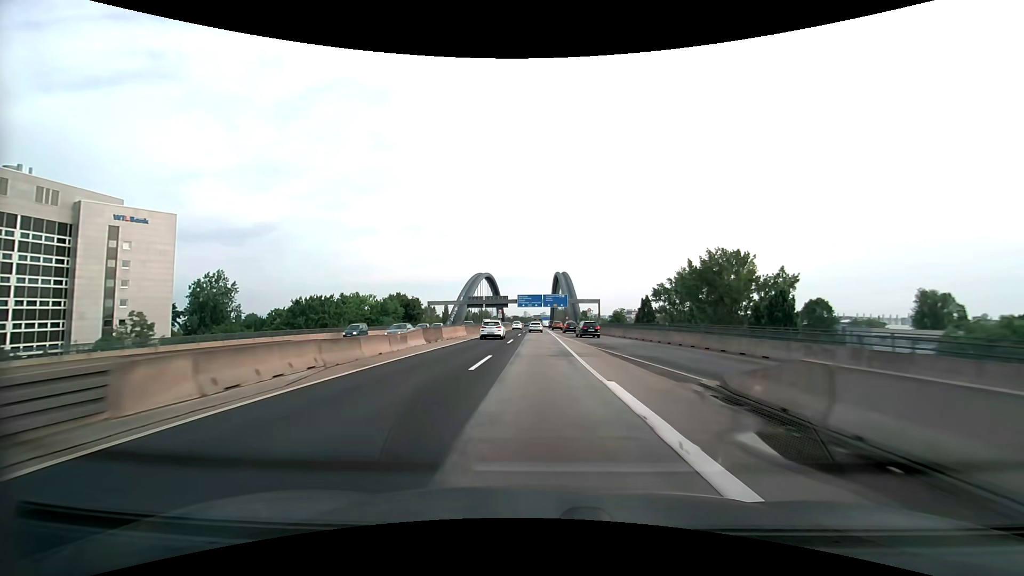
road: motorway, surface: asphalt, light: Day
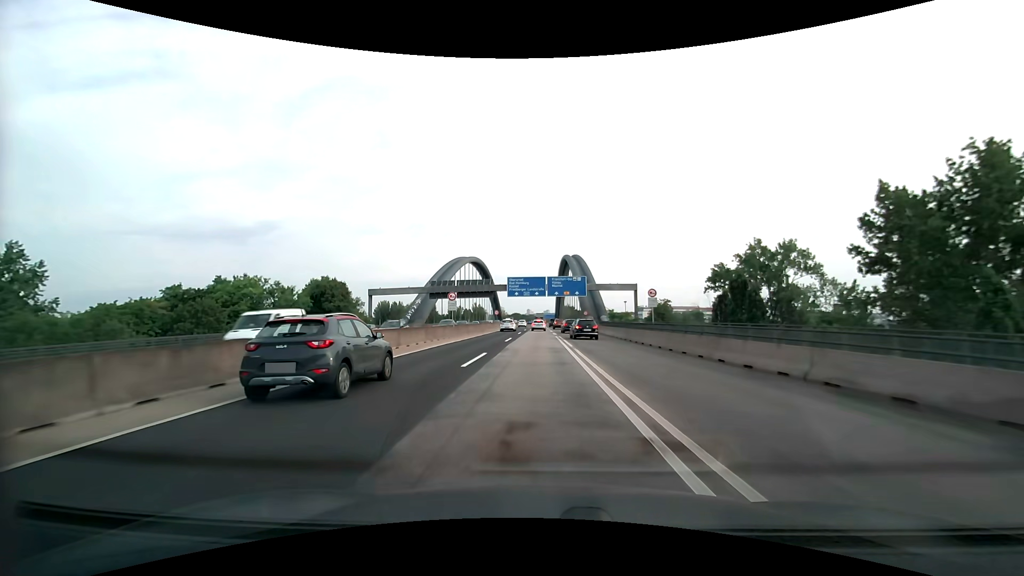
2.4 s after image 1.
(-0.3, +53.2) m; 0°
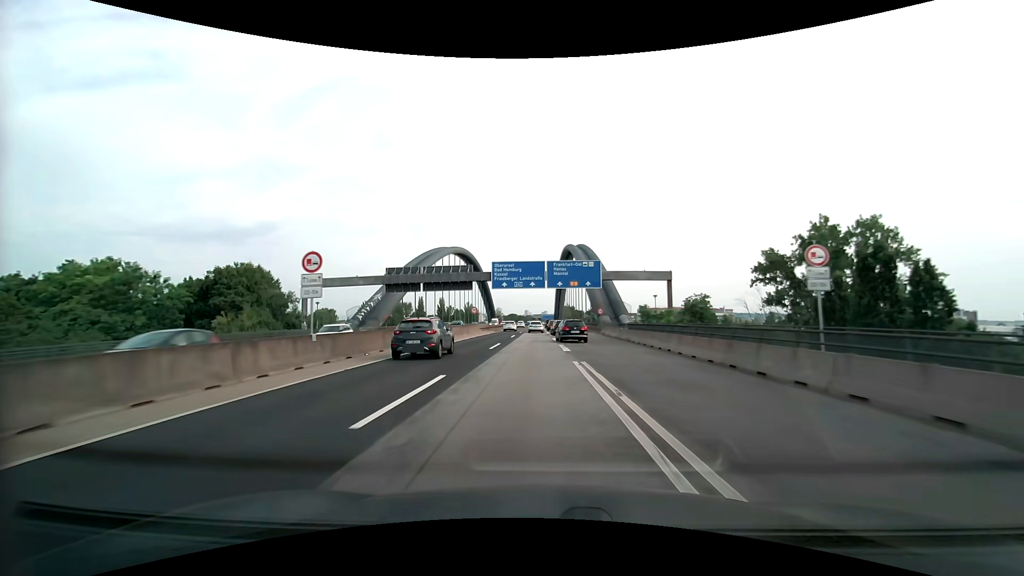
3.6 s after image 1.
(0.0, +26.0) m; 0°
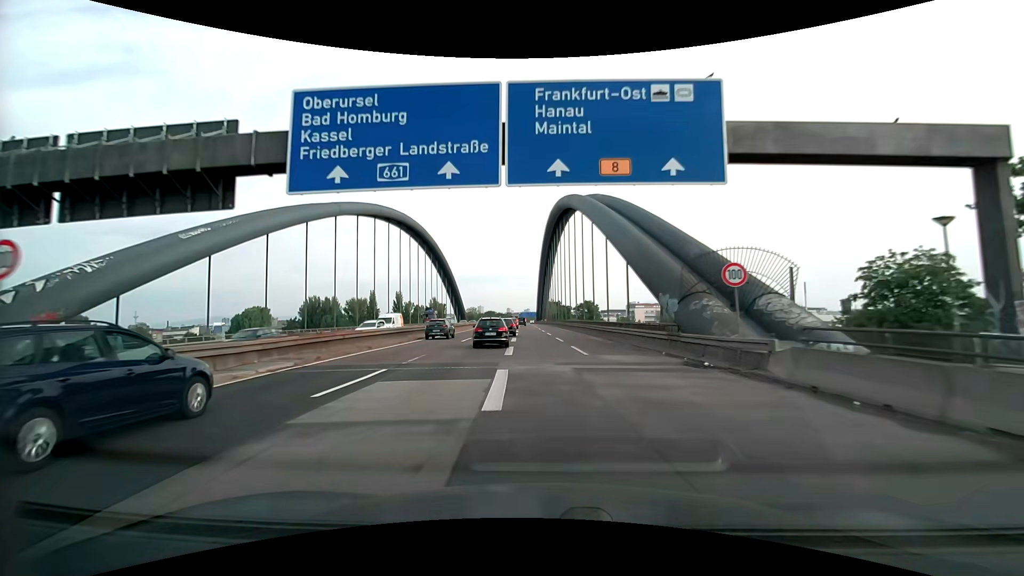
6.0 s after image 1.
(+1.1, +51.0) m; +2°
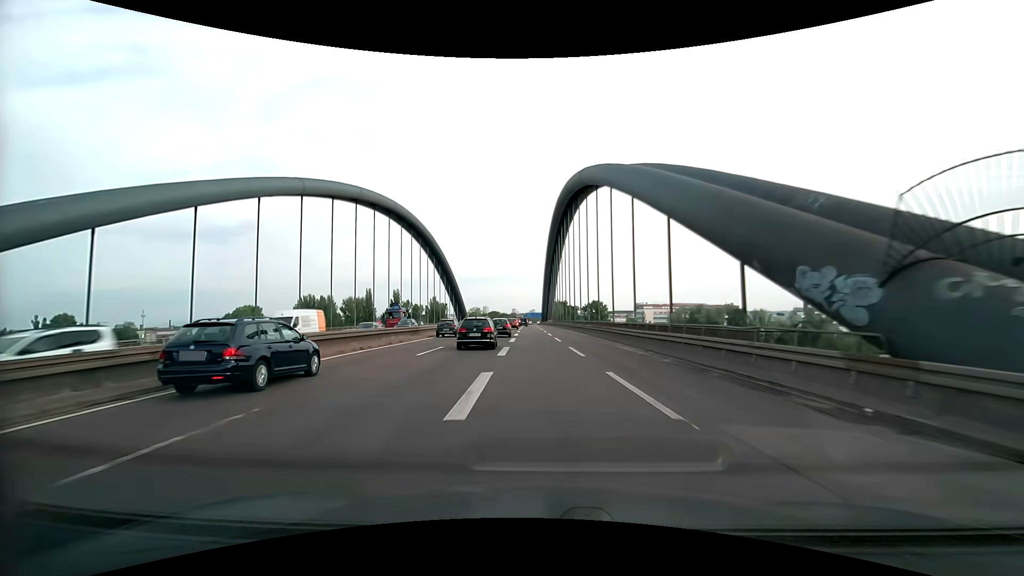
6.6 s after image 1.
(-0.1, +12.6) m; -1°
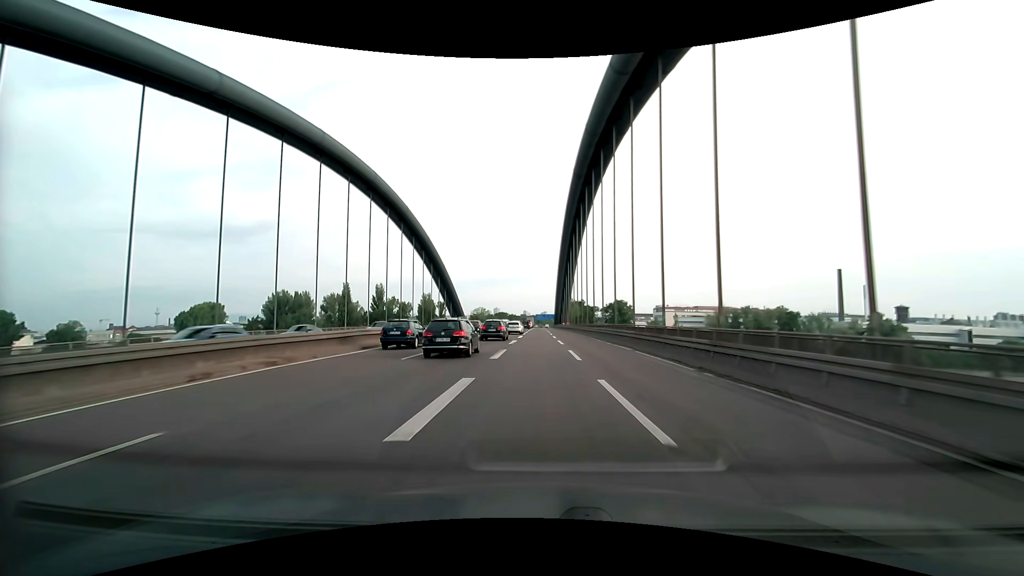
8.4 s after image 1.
(-0.6, +37.9) m; -1°
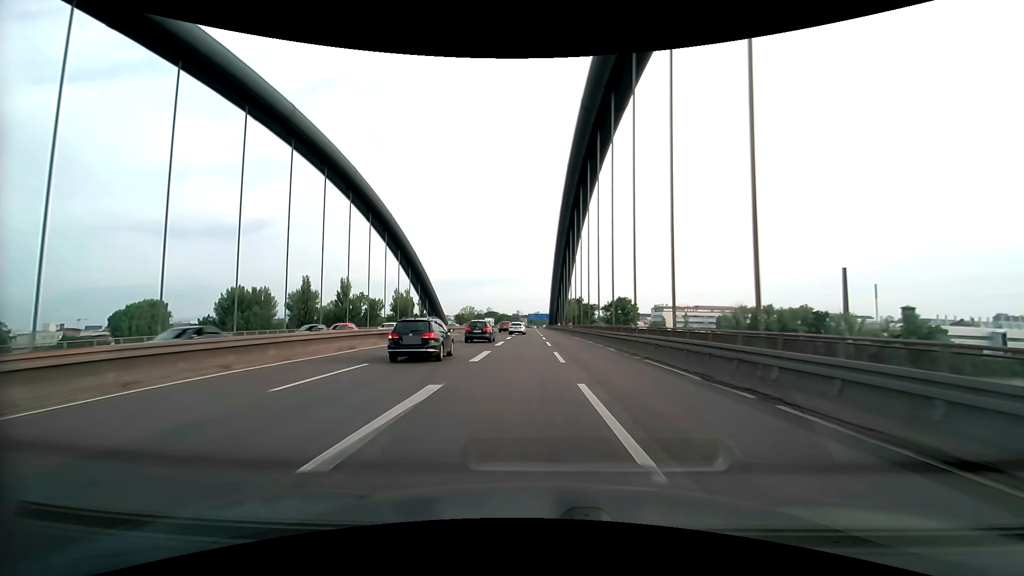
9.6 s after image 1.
(+0.1, +25.4) m; +1°
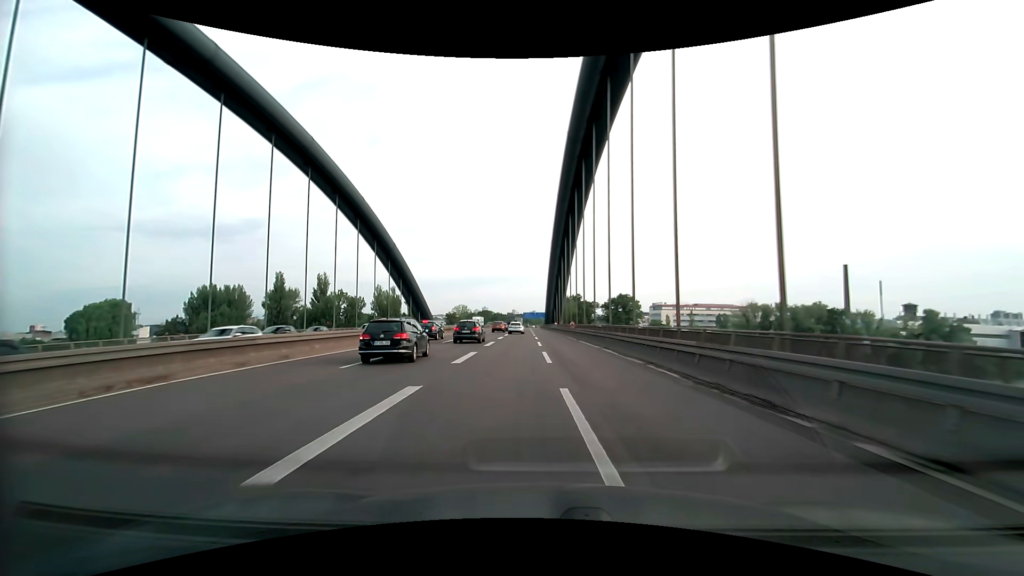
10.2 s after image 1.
(0.0, +12.7) m; +1°
(0, +10) (0, +20) (0, +30) (0, +40) (0, +50) (0, +60) (0, +70) (0, +80) (0, +90) (-1, +100) m
